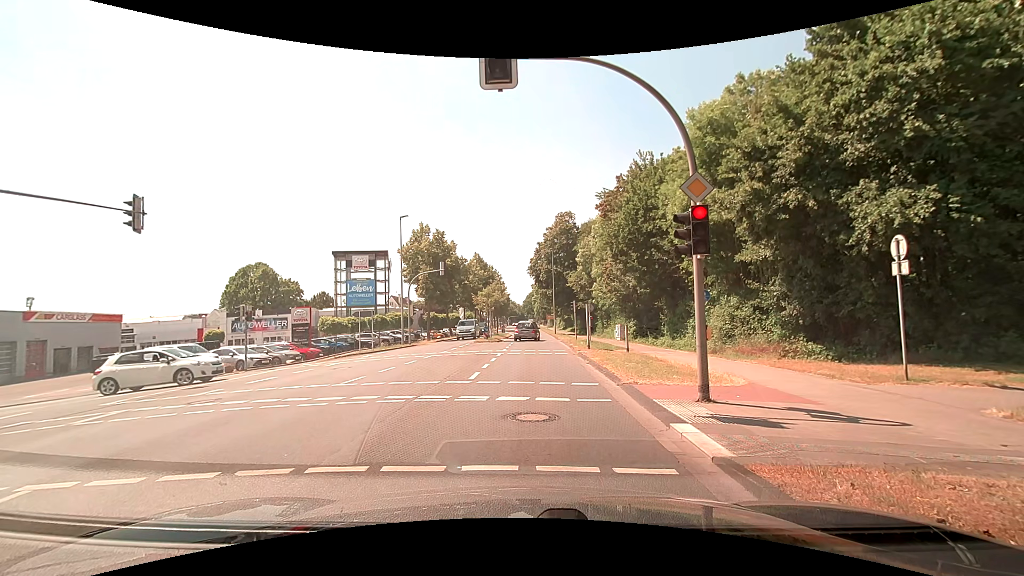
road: secondary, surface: asphalt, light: Day
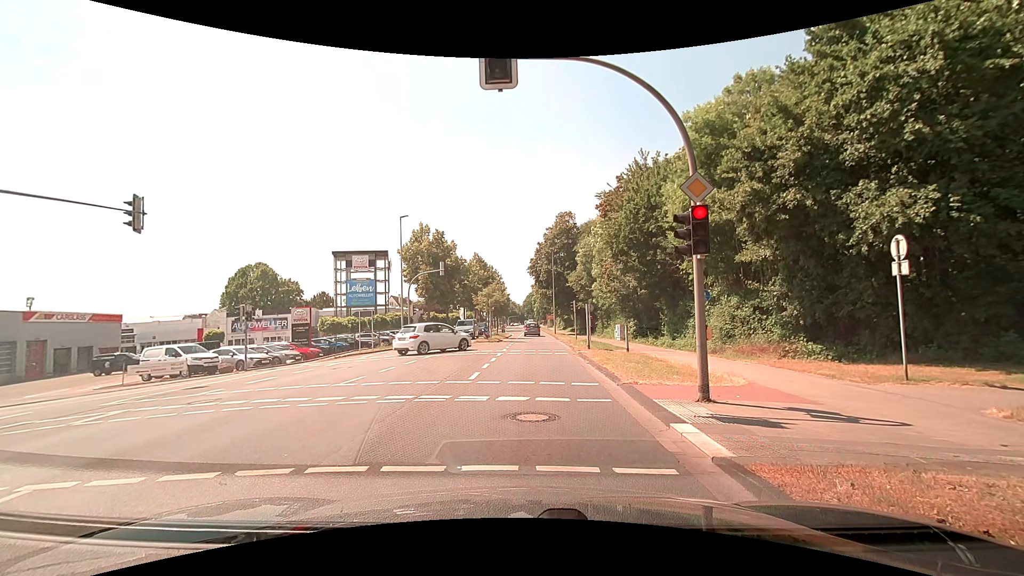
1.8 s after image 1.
(0.0, 0.0) m; 0°
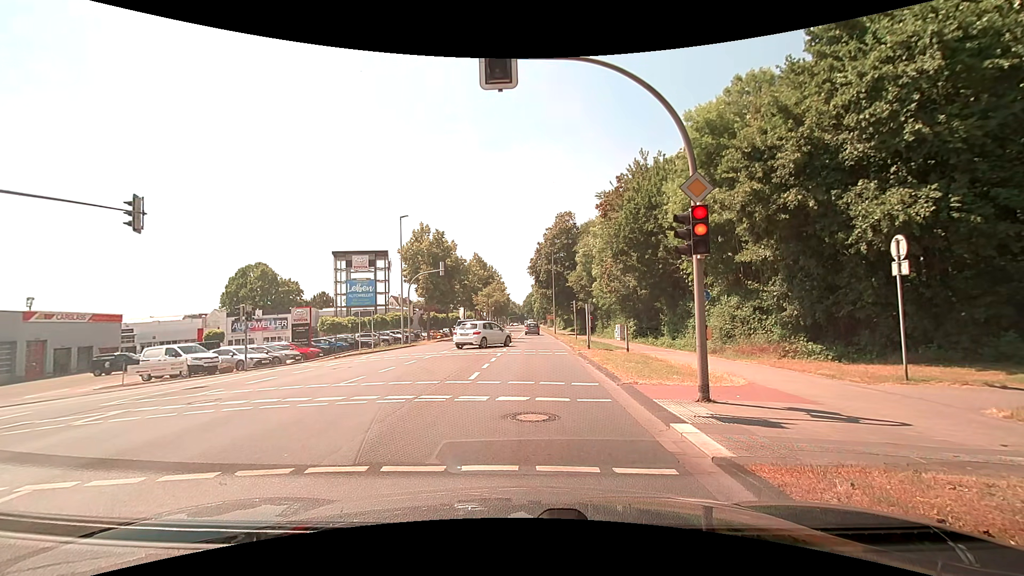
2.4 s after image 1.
(0.0, 0.0) m; 0°
